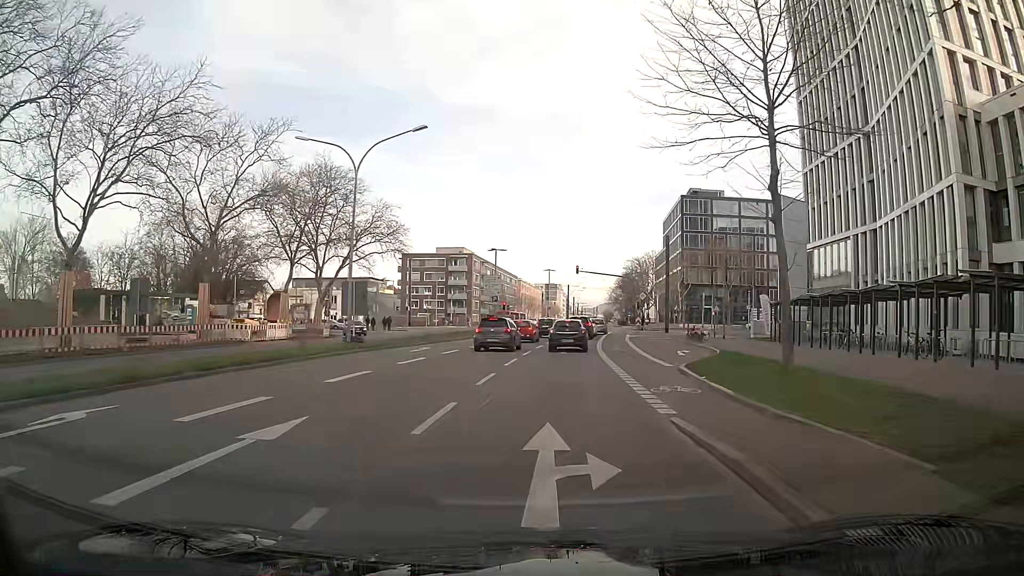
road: secondary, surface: asphalt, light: Day
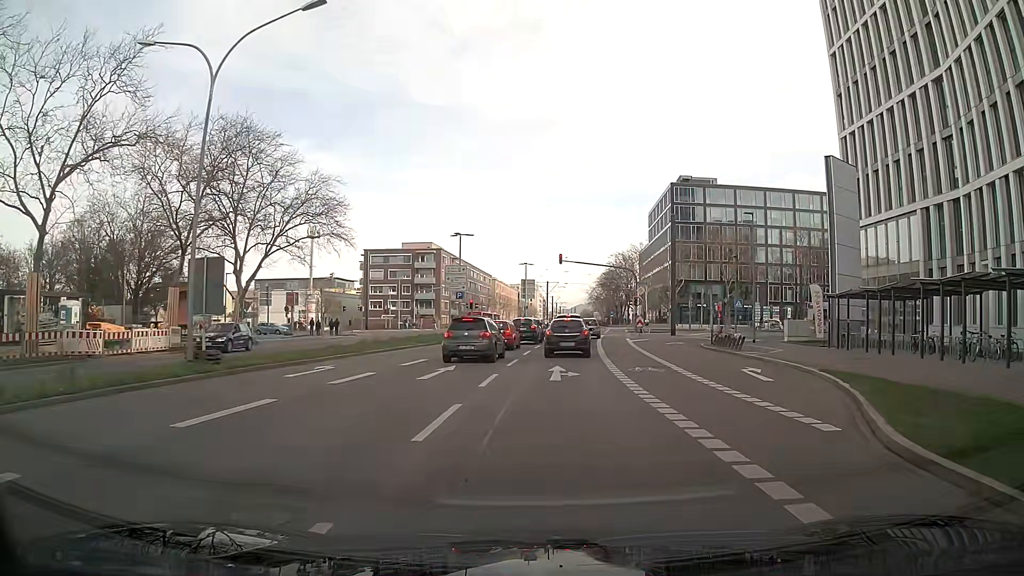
(+0.3, +12.9) m; +3°
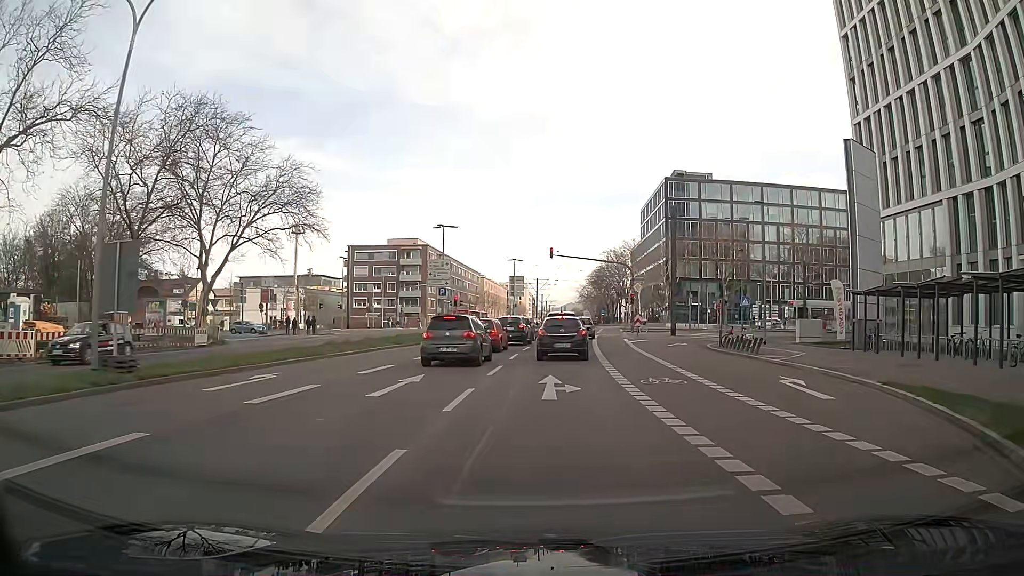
(0.0, +4.0) m; +1°
